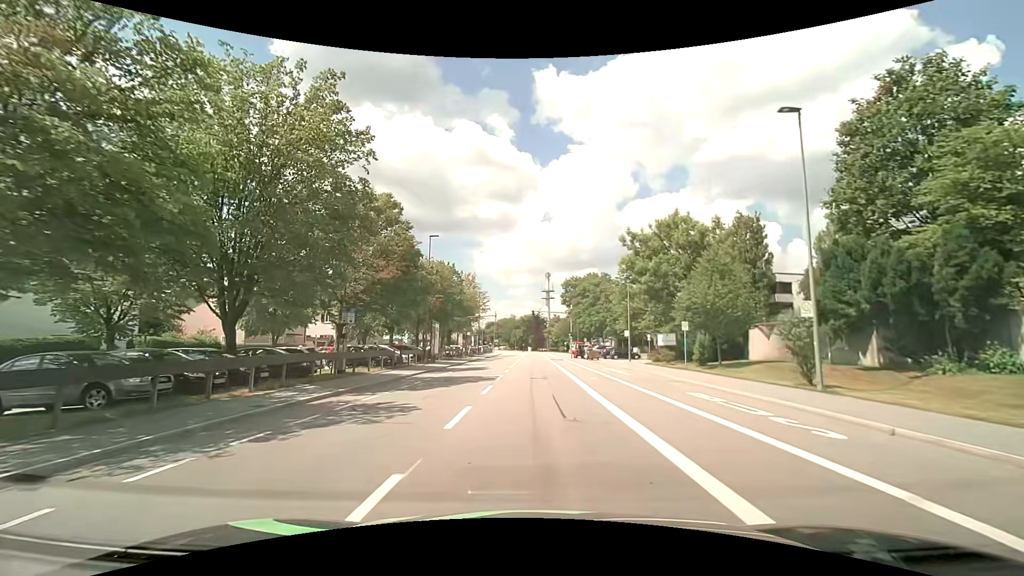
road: tertiary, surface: asphalt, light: Day
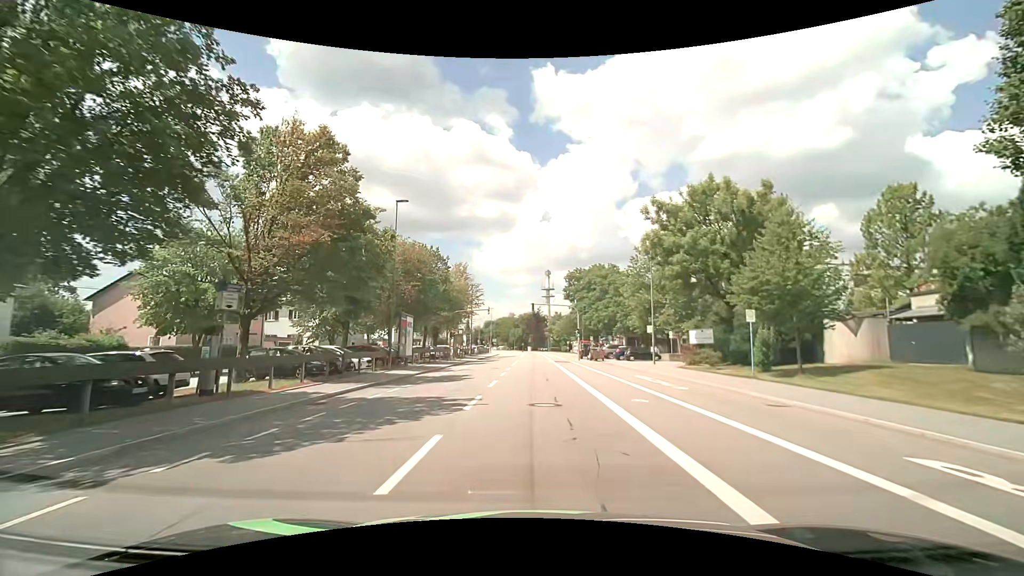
(0.0, +9.8) m; 0°
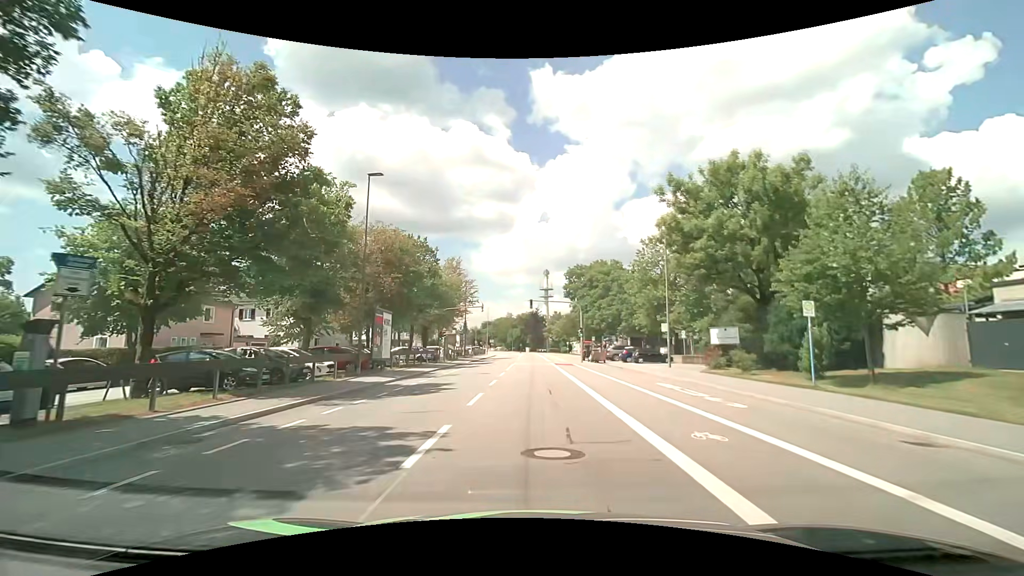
(0.0, +4.9) m; +1°
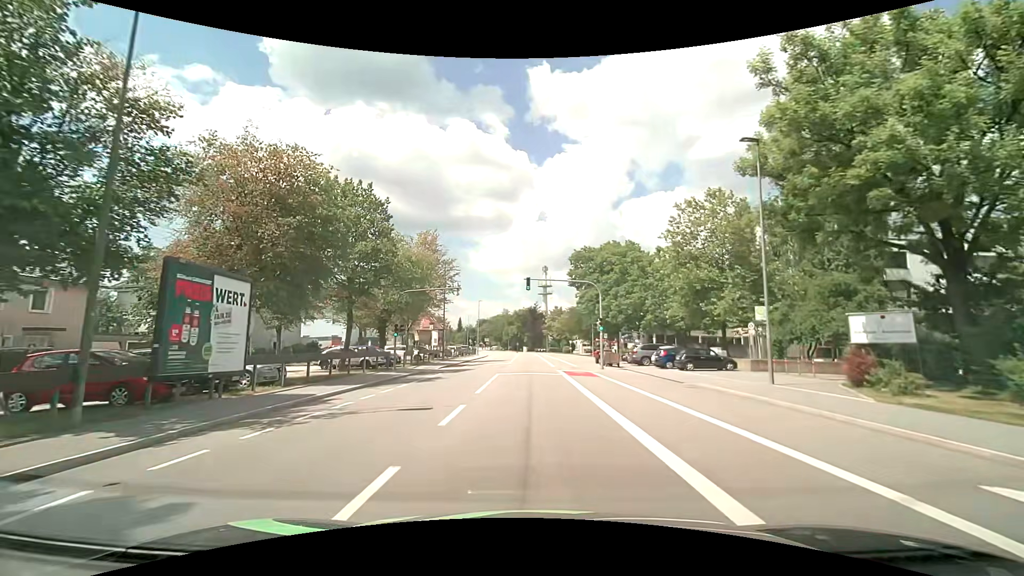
(-0.1, +15.0) m; -1°
(0, +10) (0, +20) (0, +30) (0, +40) (0, +50) (0, +60) (0, +70) (0, +80) (0, +90) (0, +100) m
